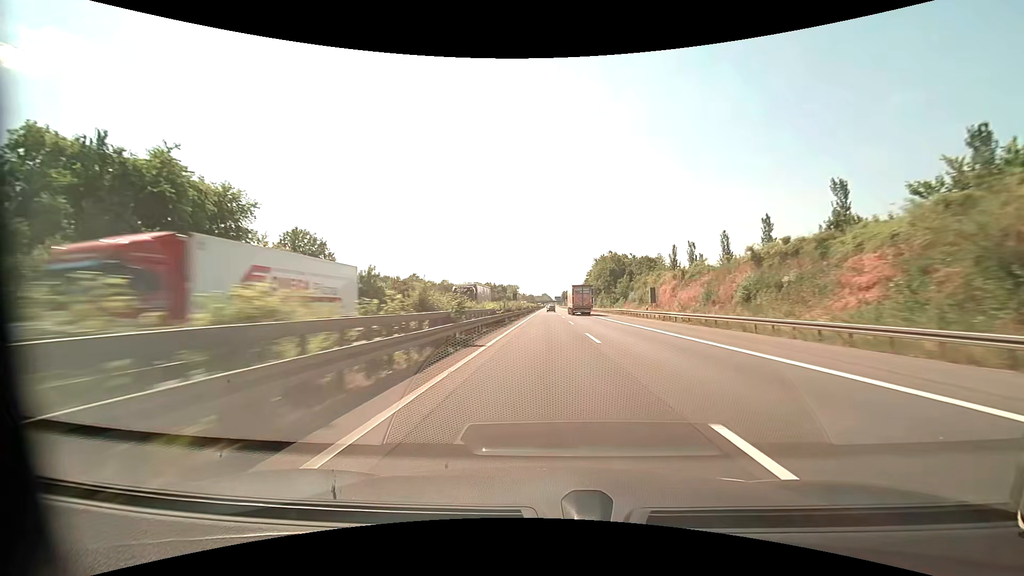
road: motorway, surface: asphalt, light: Day
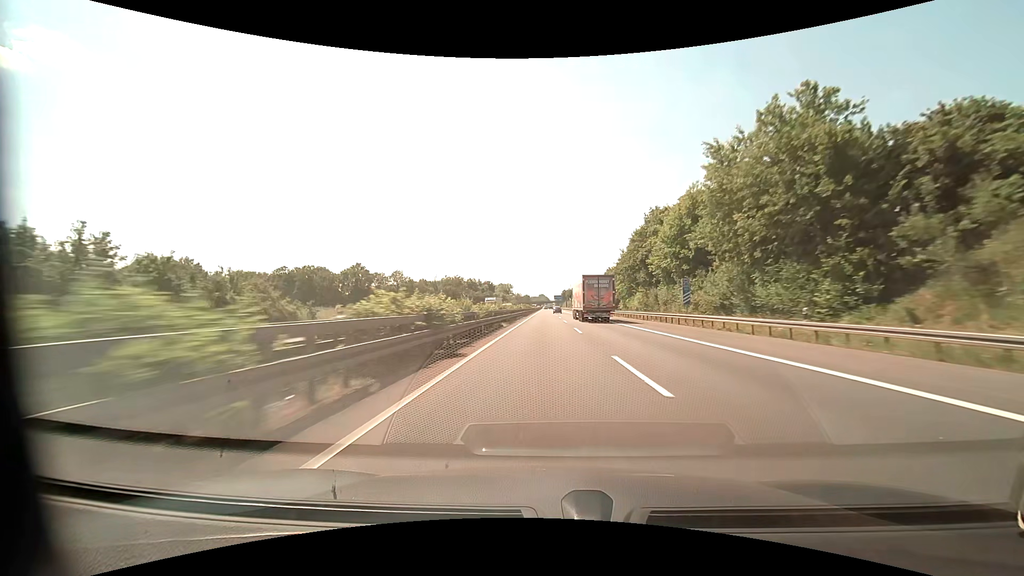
(+0.3, +82.3) m; 0°
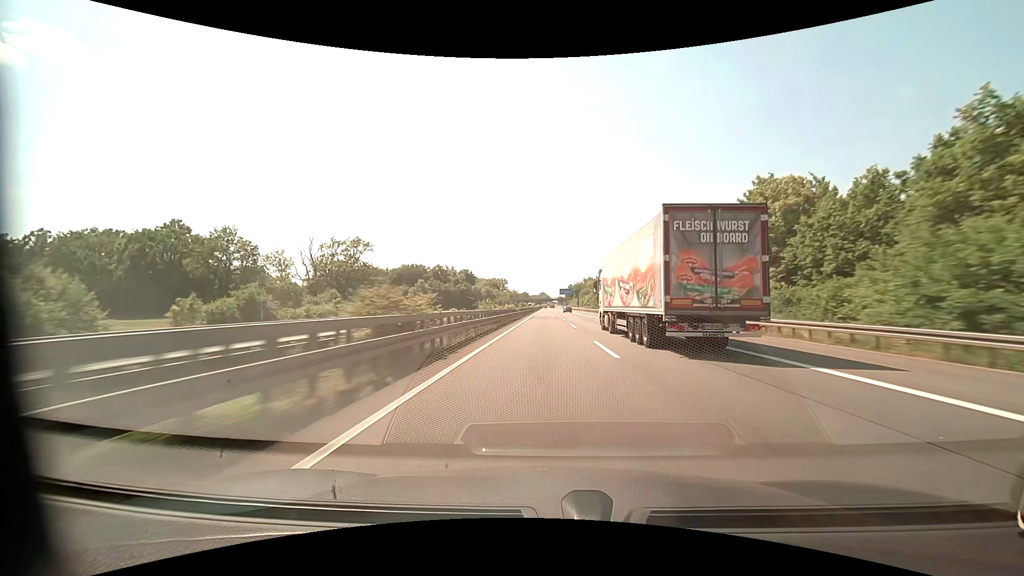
(-0.3, +102.7) m; 0°
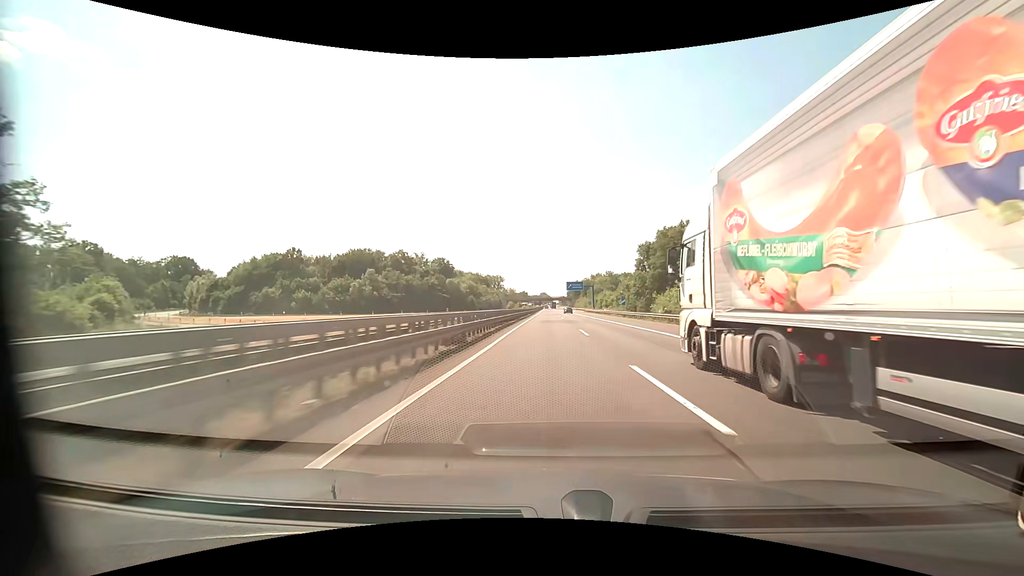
(0.0, +61.6) m; 0°
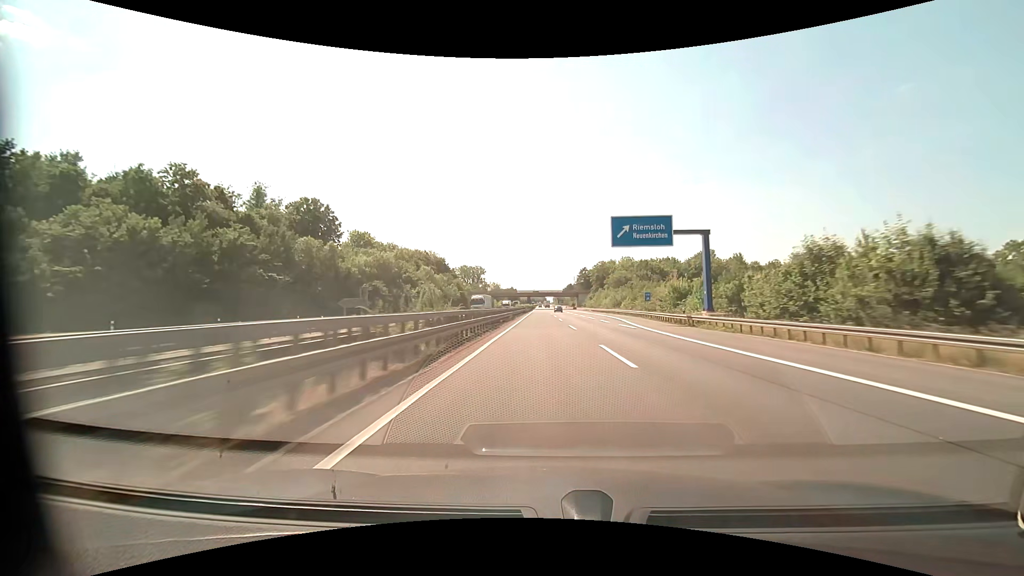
(+0.1, +102.5) m; +1°
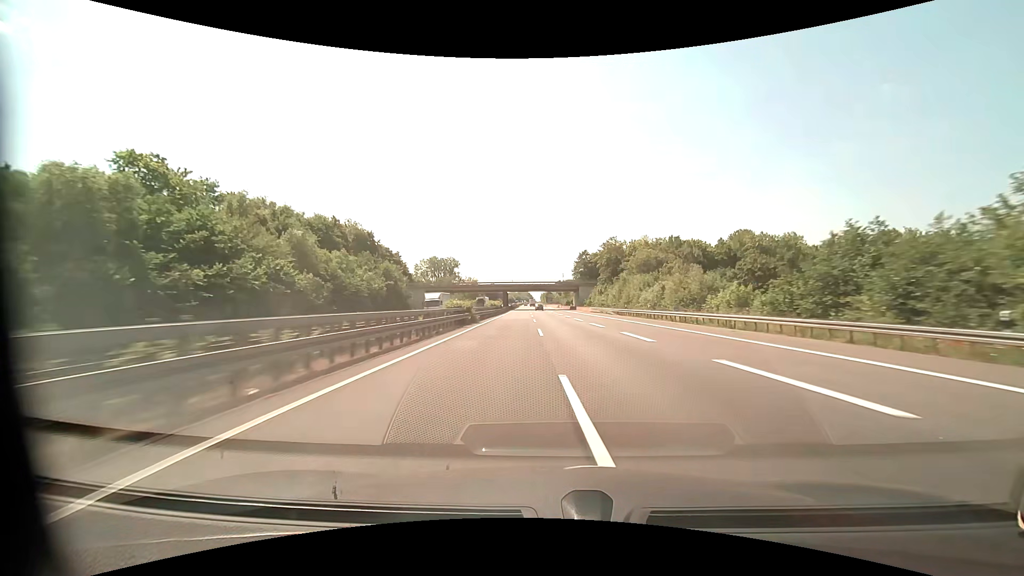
(+0.8, +61.6) m; +2°
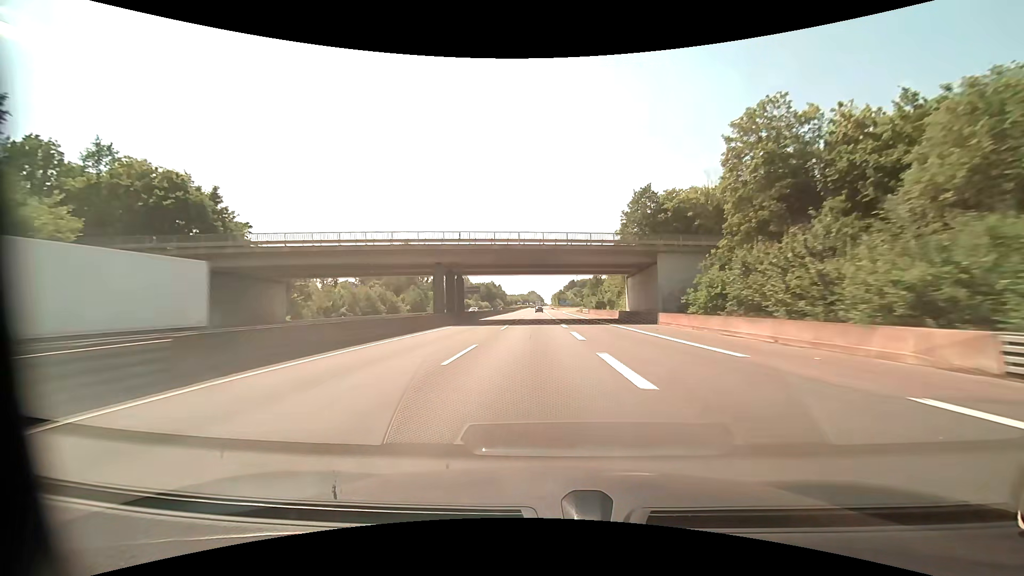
(-0.2, +82.2) m; -1°
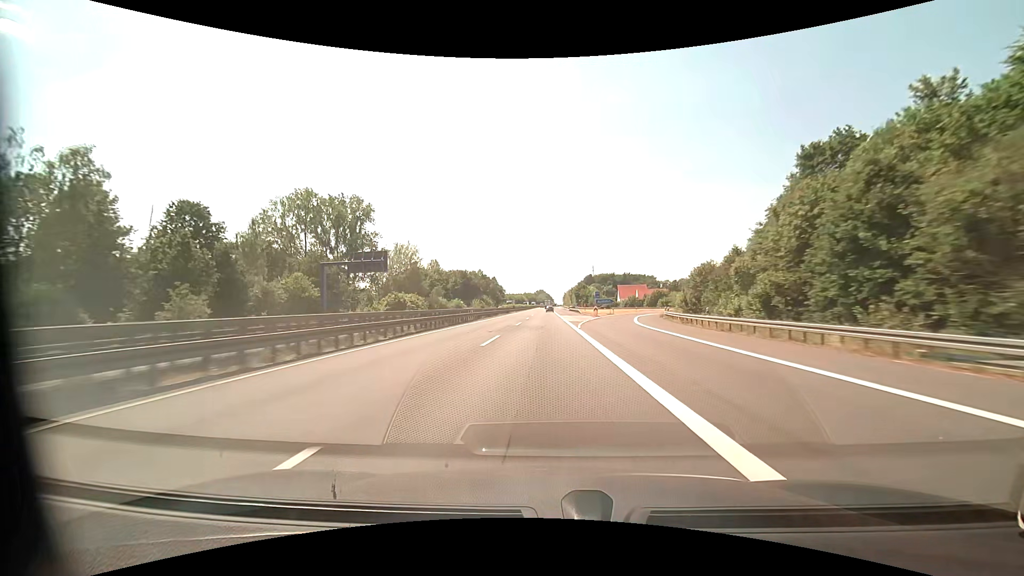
(-1.8, +102.7) m; -1°
(0, +10) (0, +20) (0, +30) (0, +40) (0, +50) (0, +60) (0, +70) (0, +80) (0, +90) (0, +100) m
